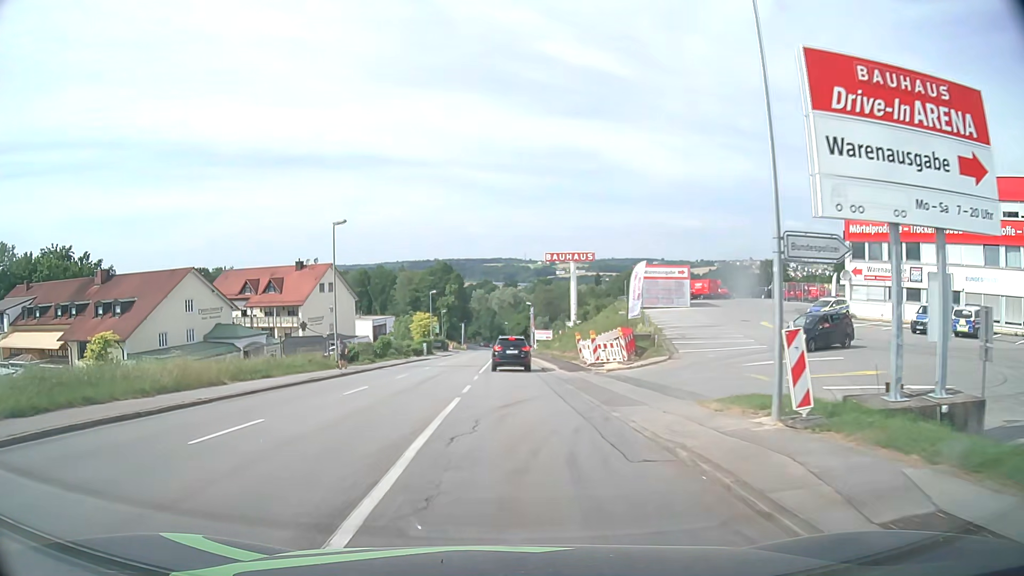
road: tertiary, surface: asphalt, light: Day
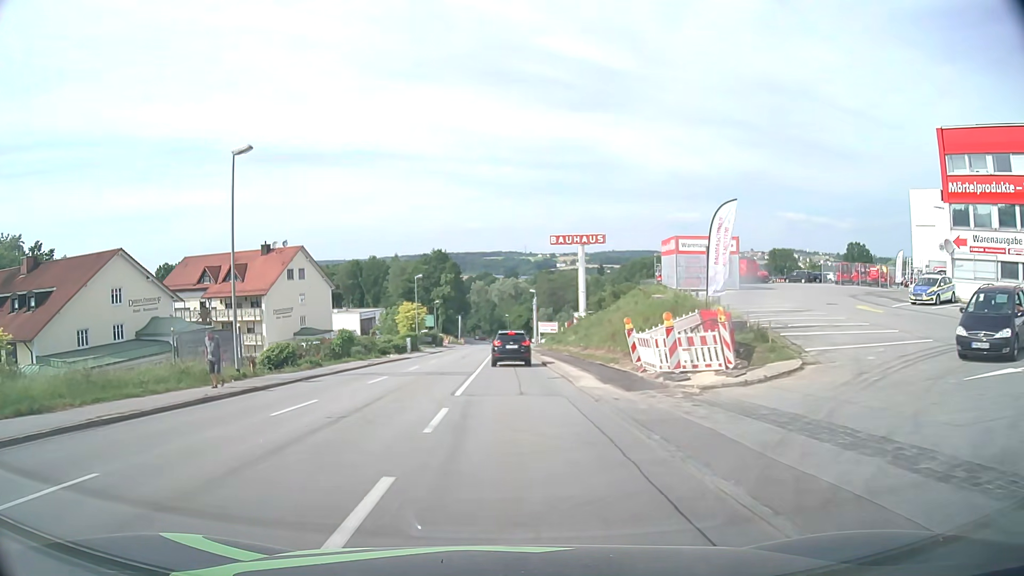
(0.0, +14.5) m; 0°
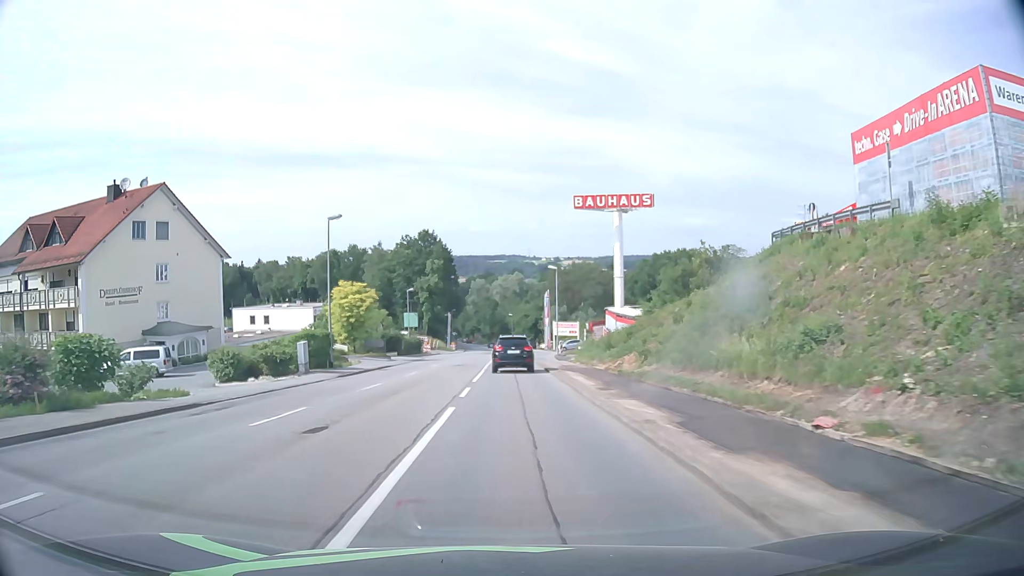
(-0.1, +37.0) m; 0°
(0, +10) (0, +20) (0, +30) (0, +40) (0, +50) (0, +60) (0, +70) (0, +80) (0, +90) (0, +100) m
